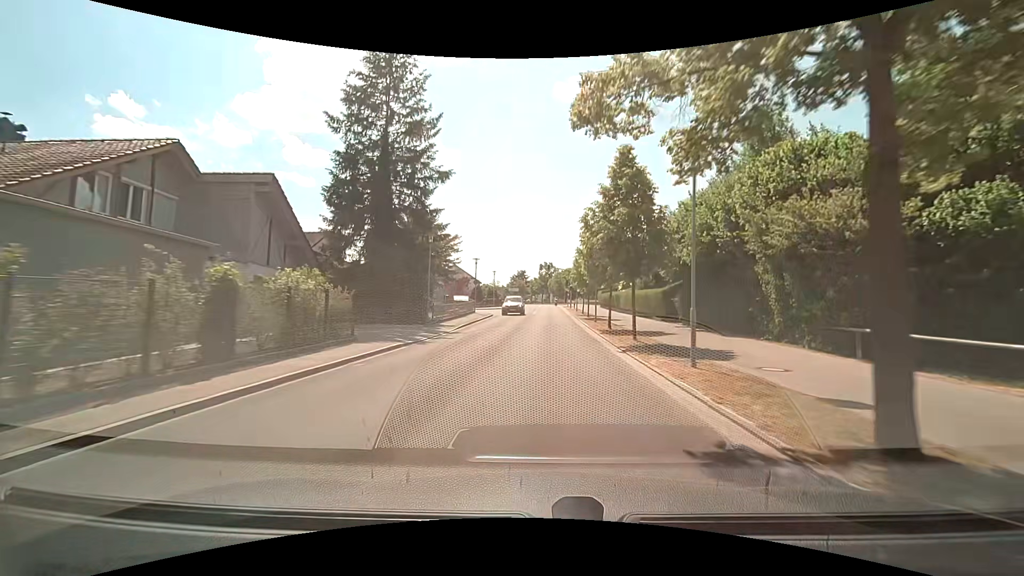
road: tertiary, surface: asphalt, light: Day
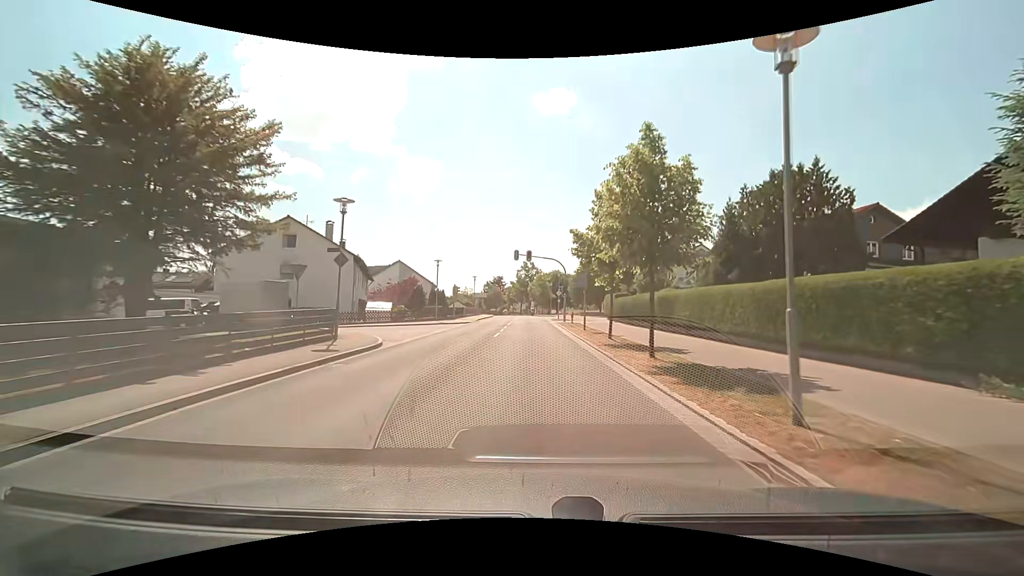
(+0.5, +27.9) m; +3°
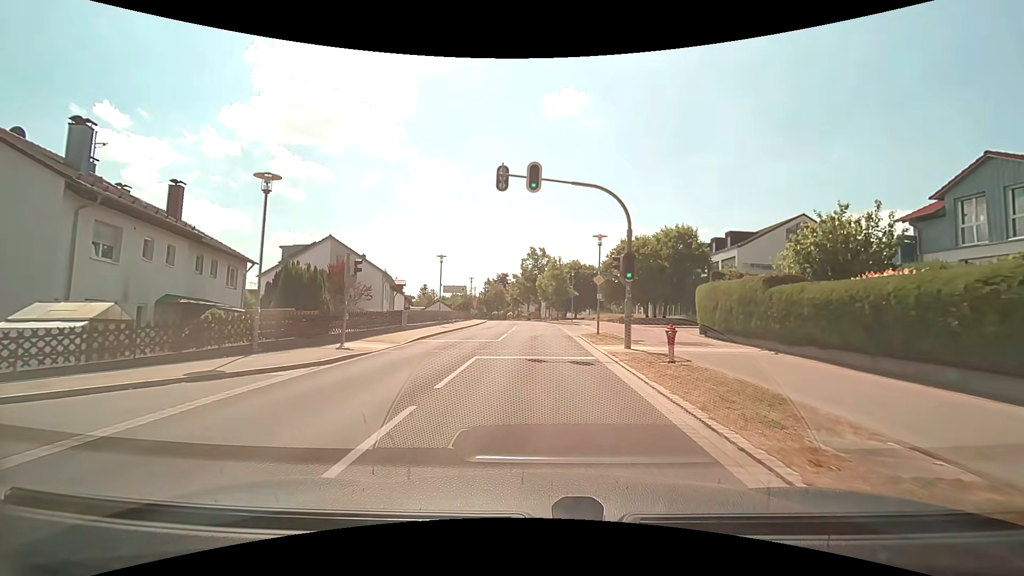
(-0.5, +27.2) m; -2°
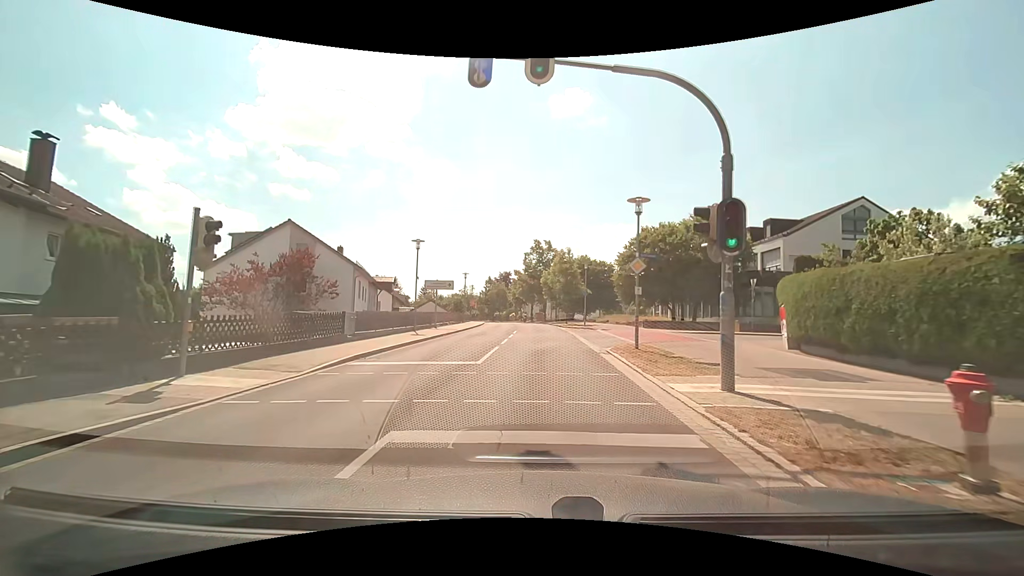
(0.0, +8.3) m; -1°
(0, +10) (+1, +20) (+7, +27) (+17, +30) (+26, +32) (+36, +33) (+46, +33) (+56, +32) (+66, +32) (+76, +32) m
